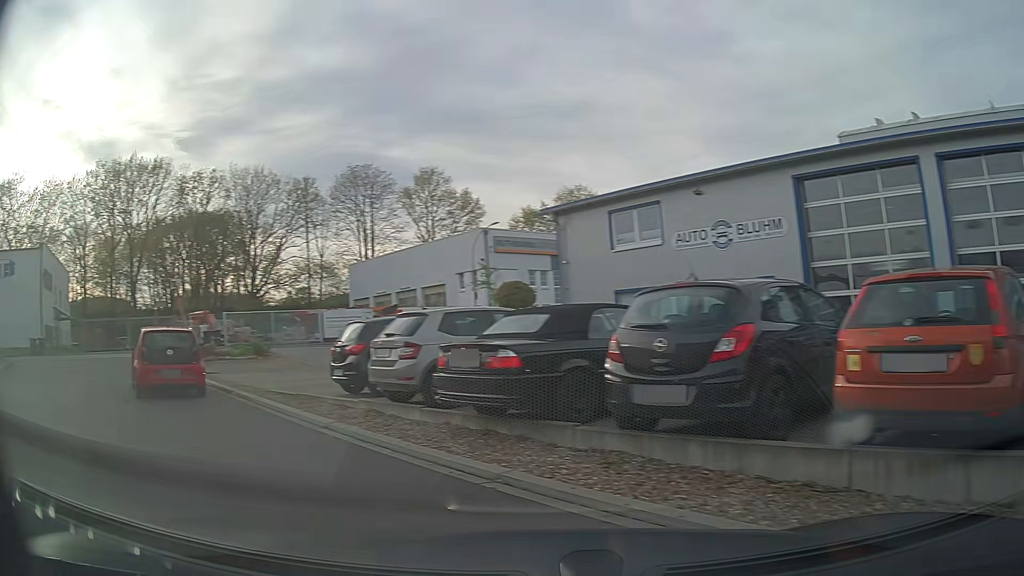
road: service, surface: asphalt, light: Day
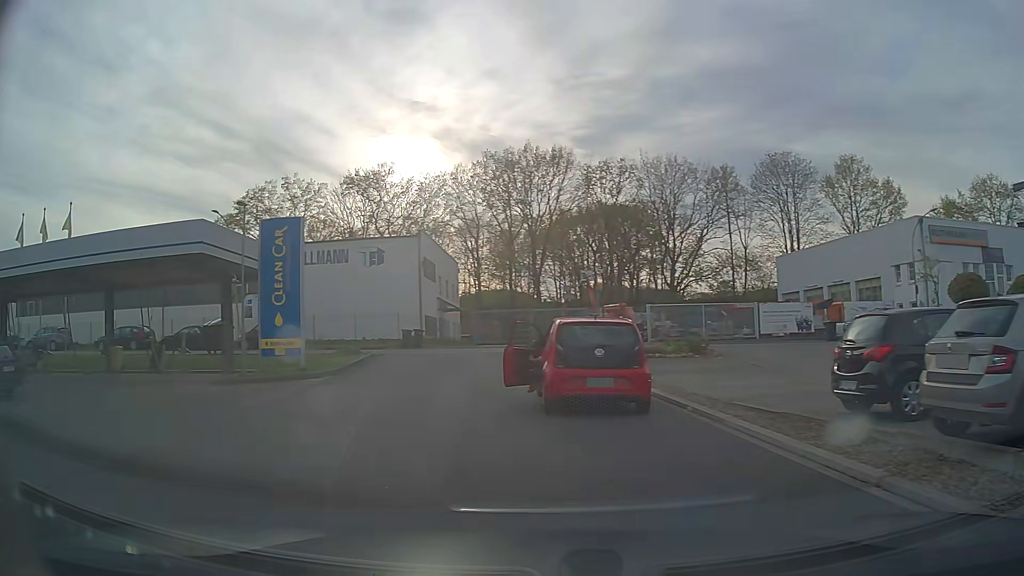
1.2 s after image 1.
(-1.3, +3.8) m; -33°
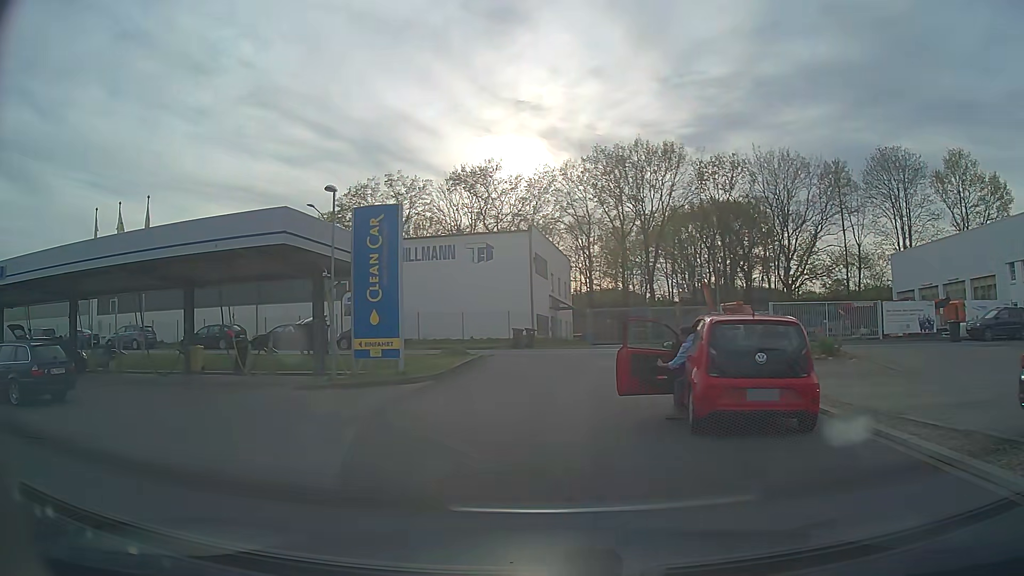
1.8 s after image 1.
(-0.2, +1.9) m; -9°
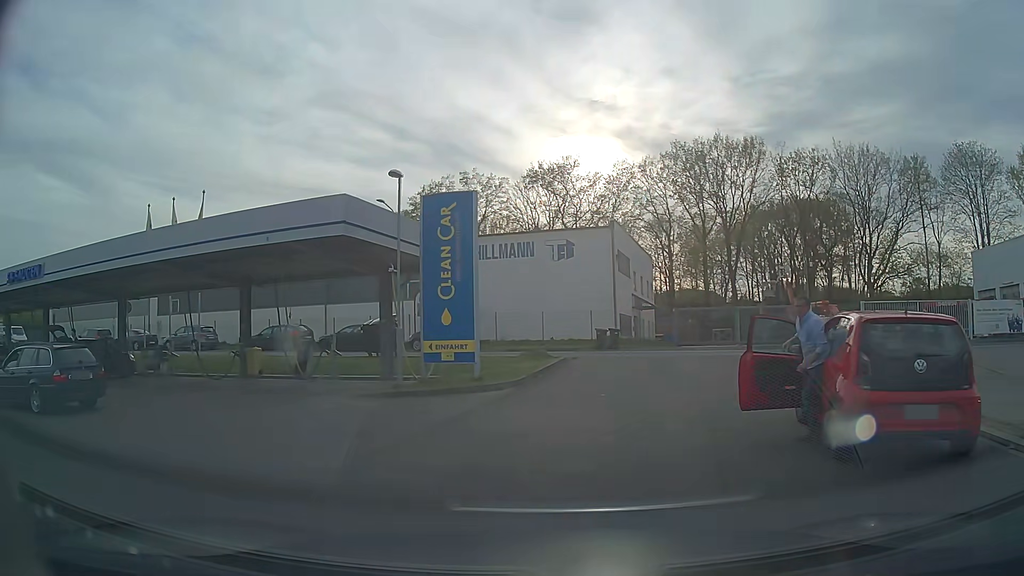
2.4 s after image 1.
(-0.1, +1.7) m; -7°
